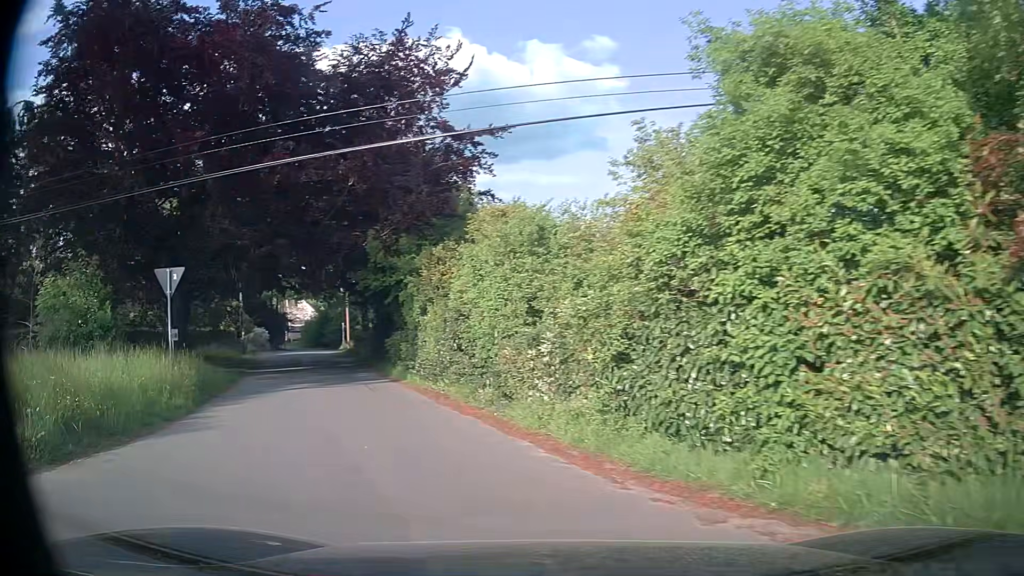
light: Day
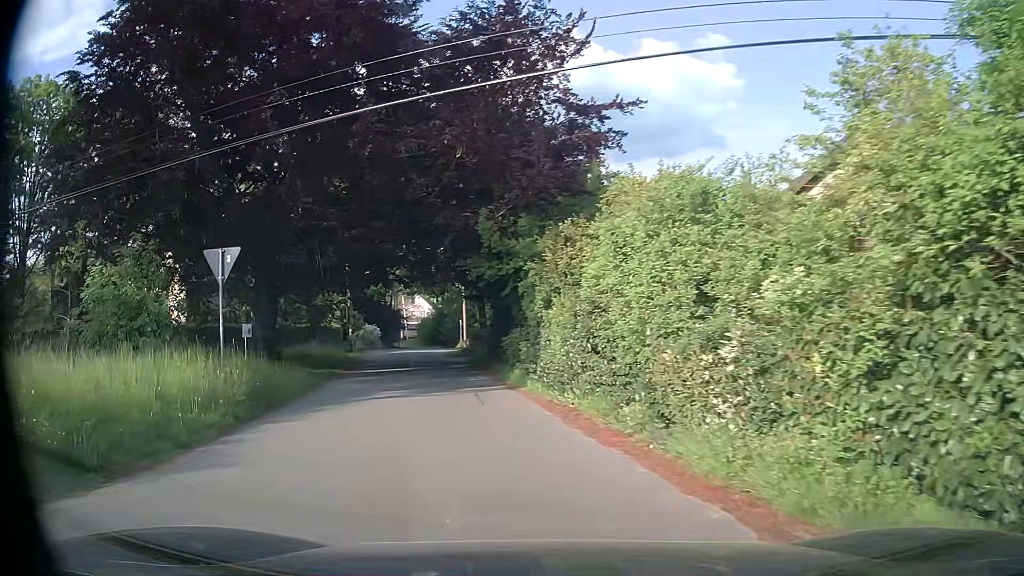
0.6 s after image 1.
(-0.4, +3.5) m; -10°
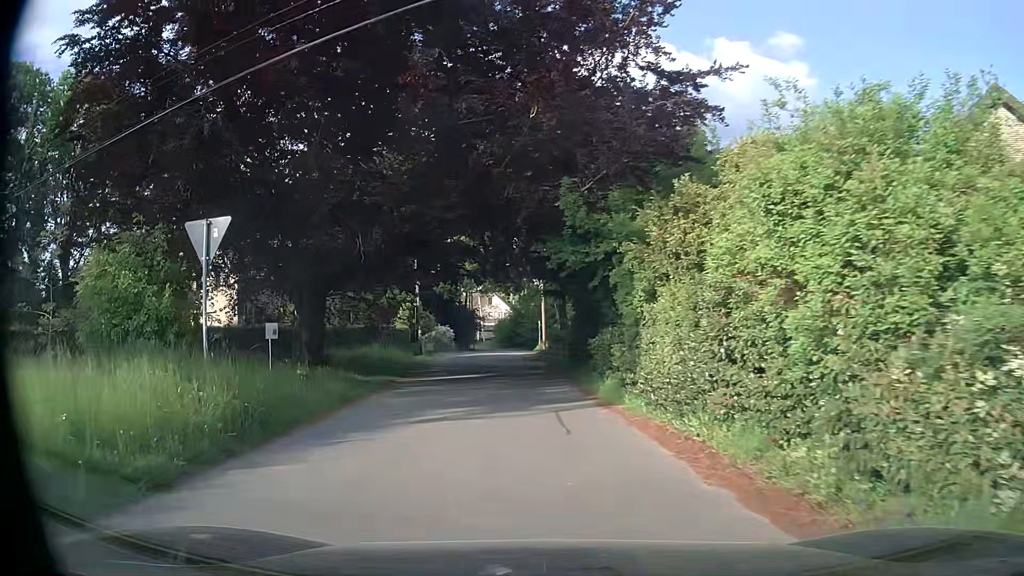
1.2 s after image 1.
(-0.3, +3.9) m; -8°
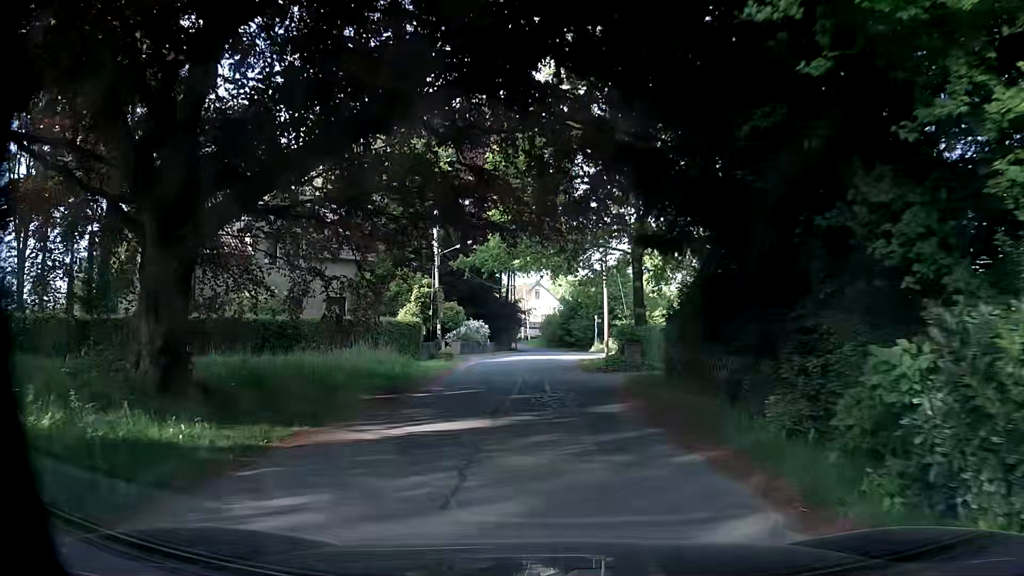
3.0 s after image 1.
(-0.7, +13.4) m; -4°
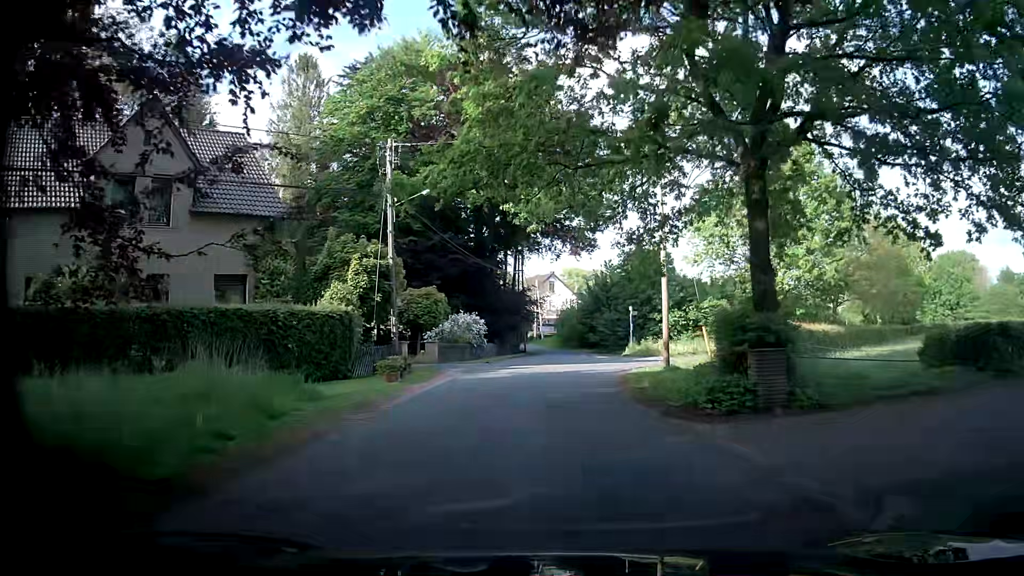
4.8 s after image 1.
(-0.2, +14.7) m; -2°
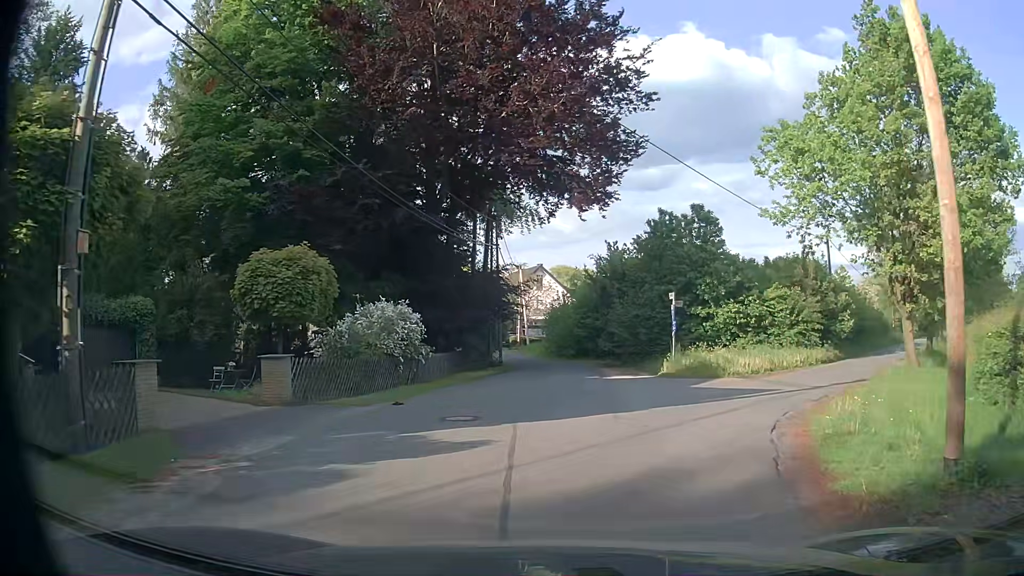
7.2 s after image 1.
(0.0, +17.0) m; +1°
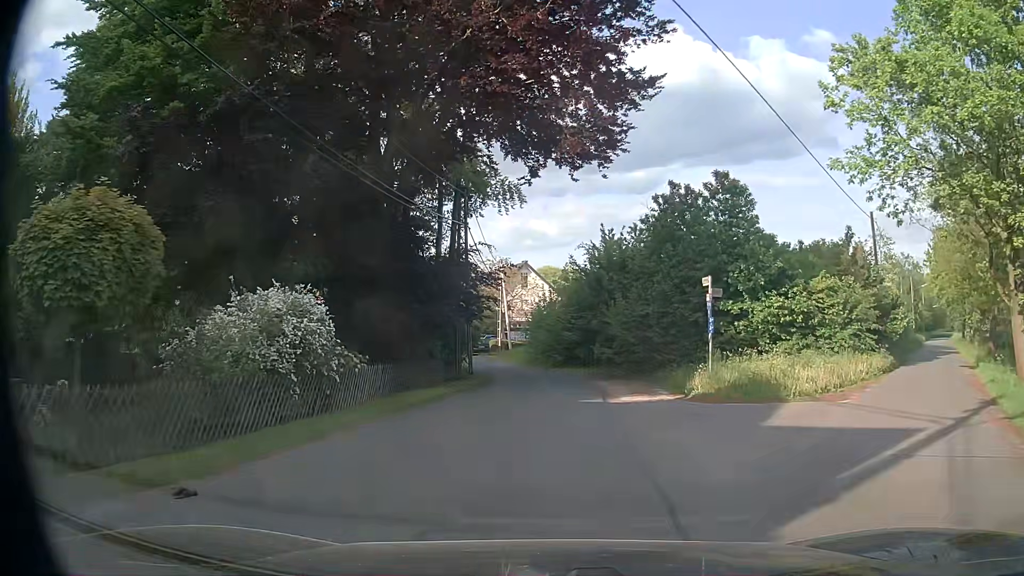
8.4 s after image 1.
(+0.2, +8.0) m; +1°
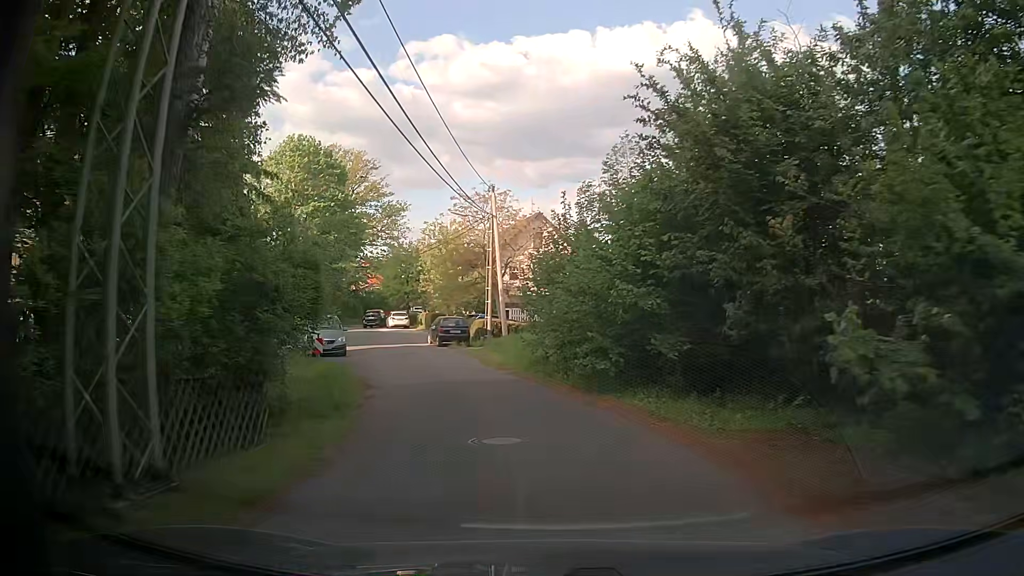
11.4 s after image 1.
(+0.2, +24.2) m; -1°
